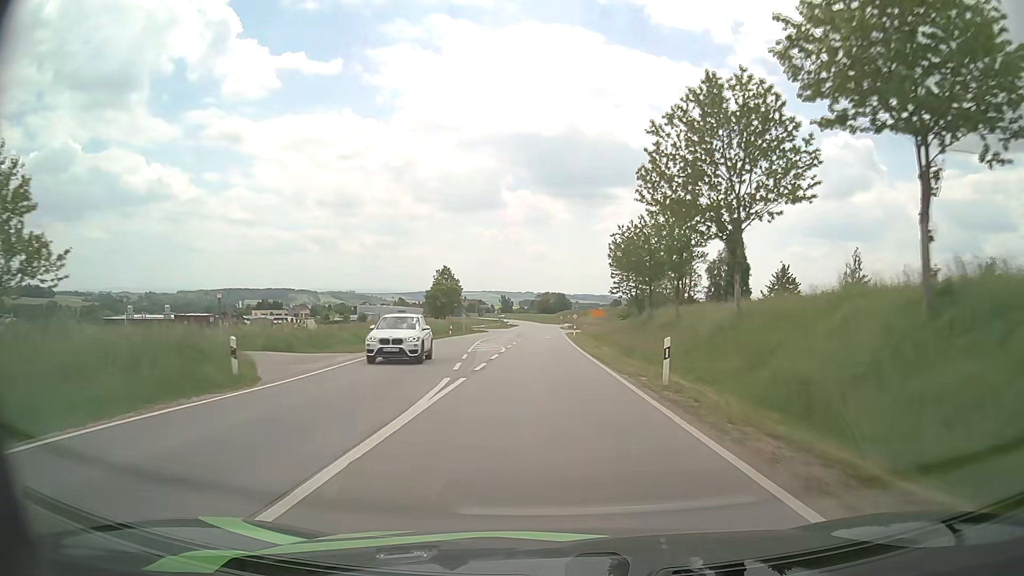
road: secondary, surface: asphalt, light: Day
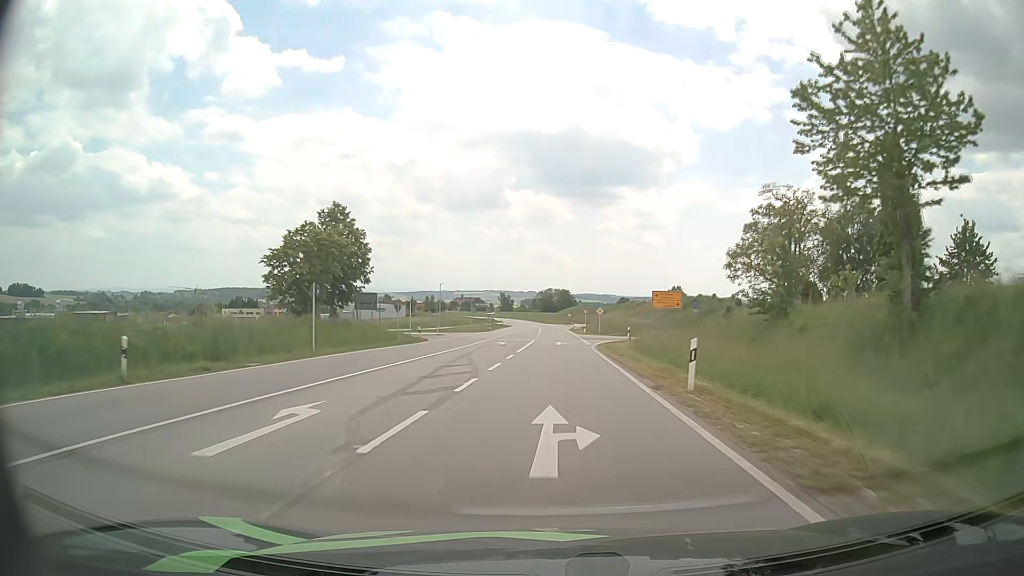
(-0.1, +54.0) m; 0°
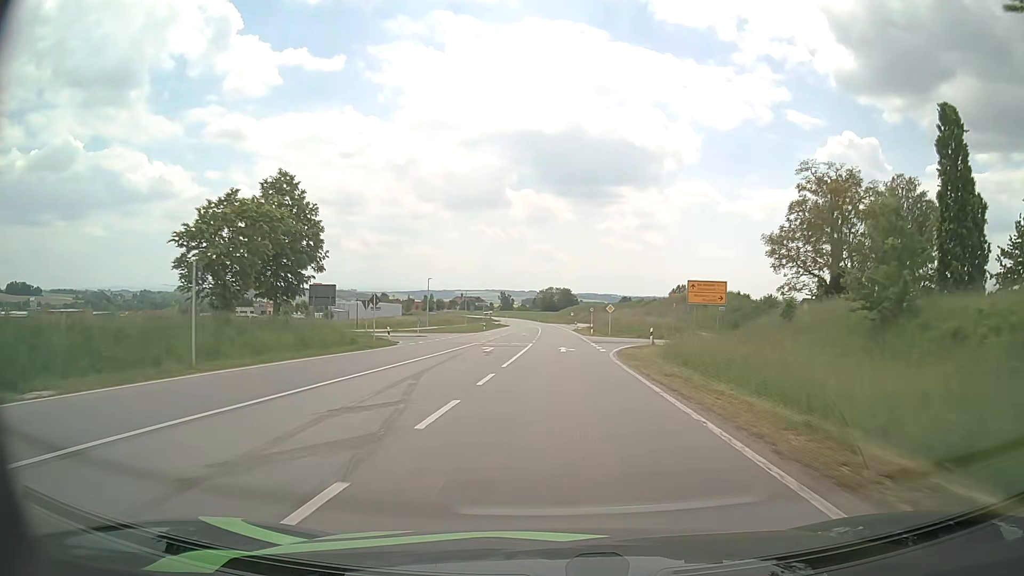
(0.0, +10.6) m; 0°
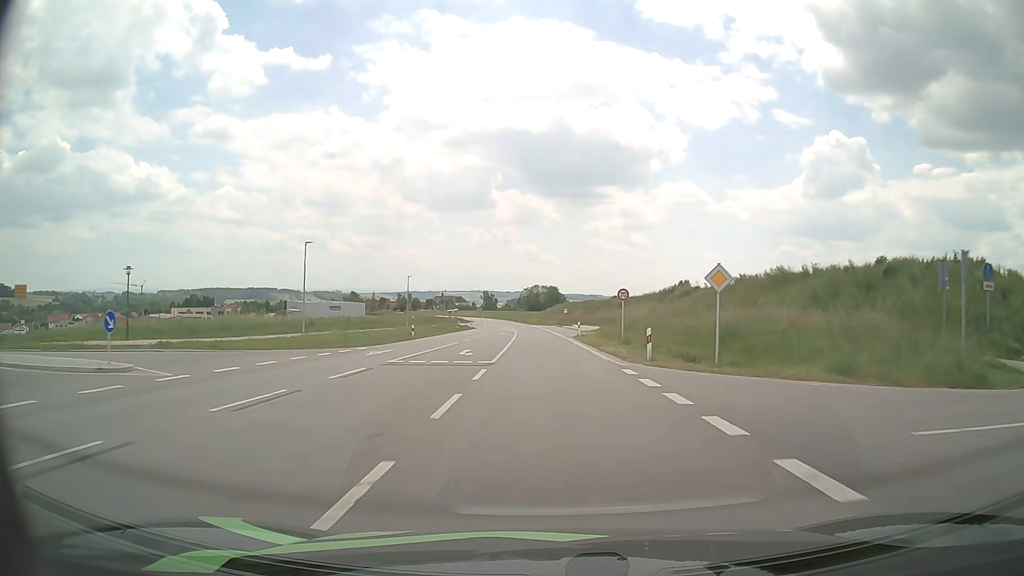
(+0.4, +41.2) m; +1°
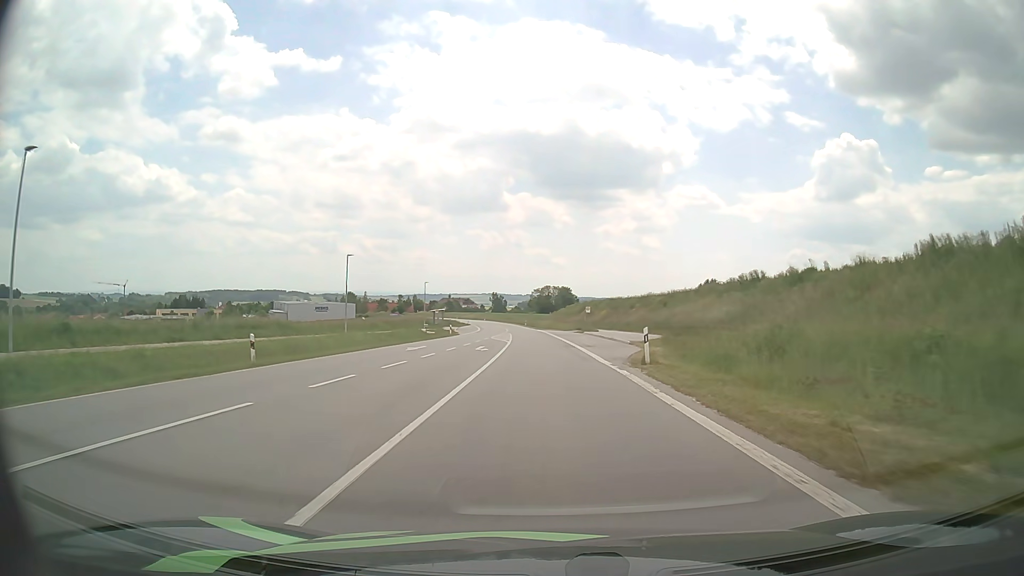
(-0.3, +29.8) m; -1°
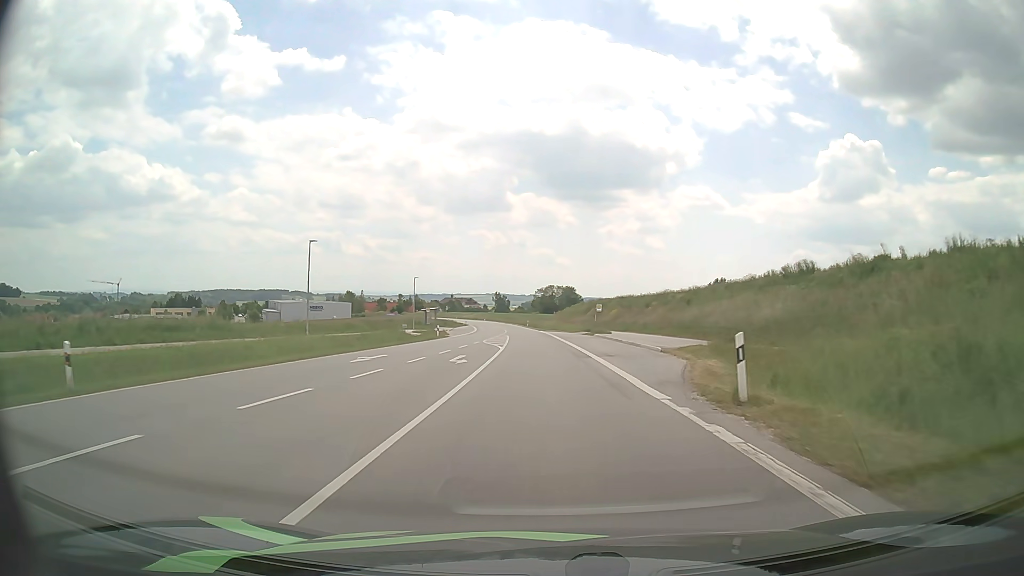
(0.0, +9.7) m; 0°
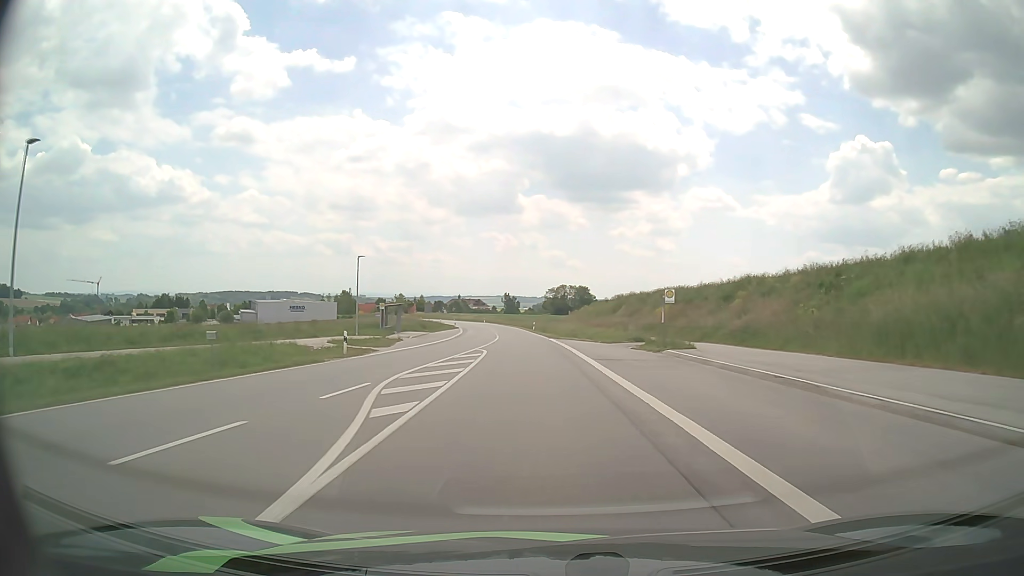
(-0.2, +28.7) m; -1°
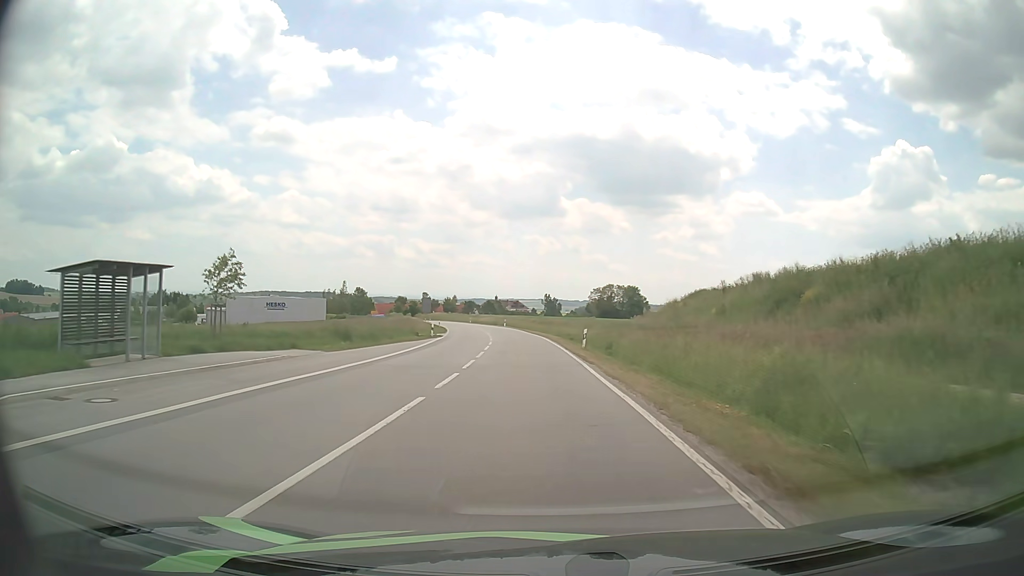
(-1.2, +46.0) m; -3°
(0, +10) (0, +20) (-1, +30) (-1, +40) (-2, +50) (-3, +60) (-5, +70) (-6, +80) (-8, +90) (-10, +99) m
